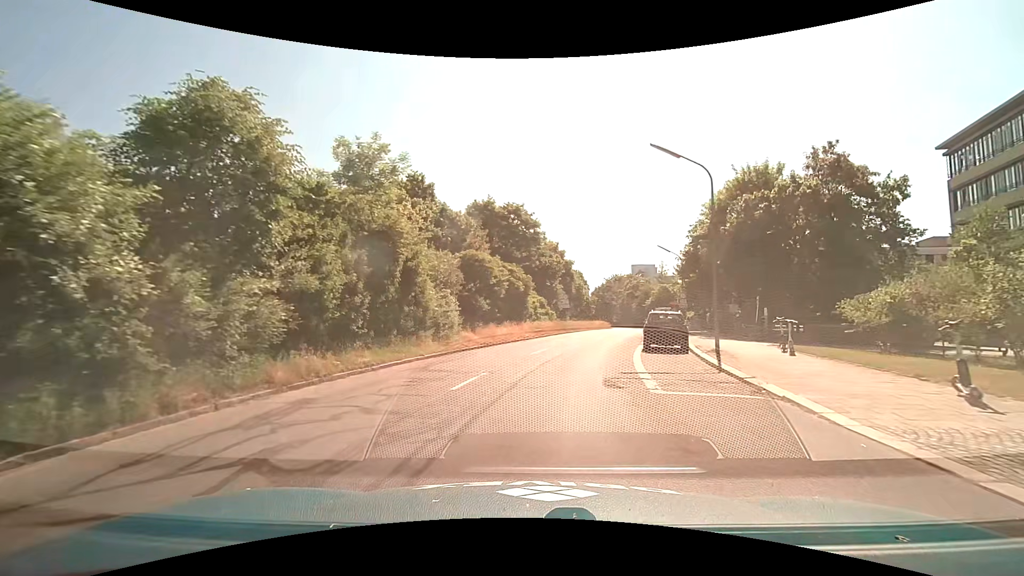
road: tertiary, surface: asphalt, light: Day
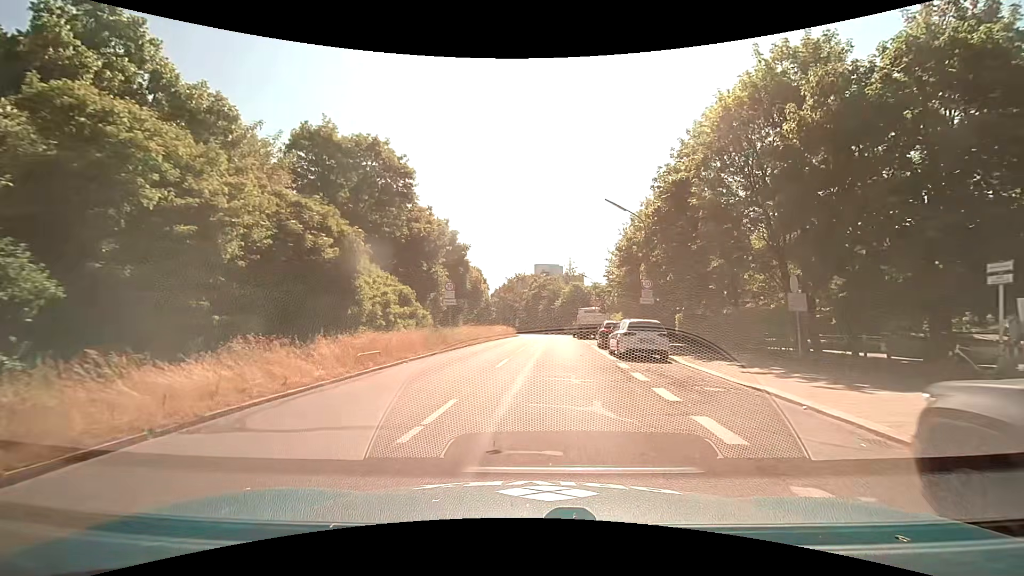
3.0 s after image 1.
(+2.2, +21.2) m; +12°
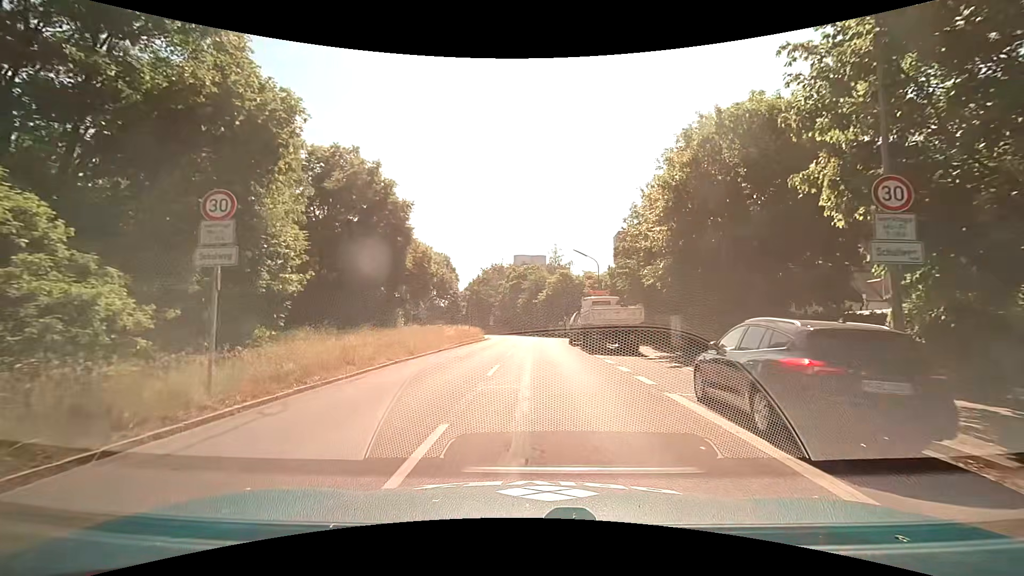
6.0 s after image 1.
(+0.4, +20.3) m; +2°
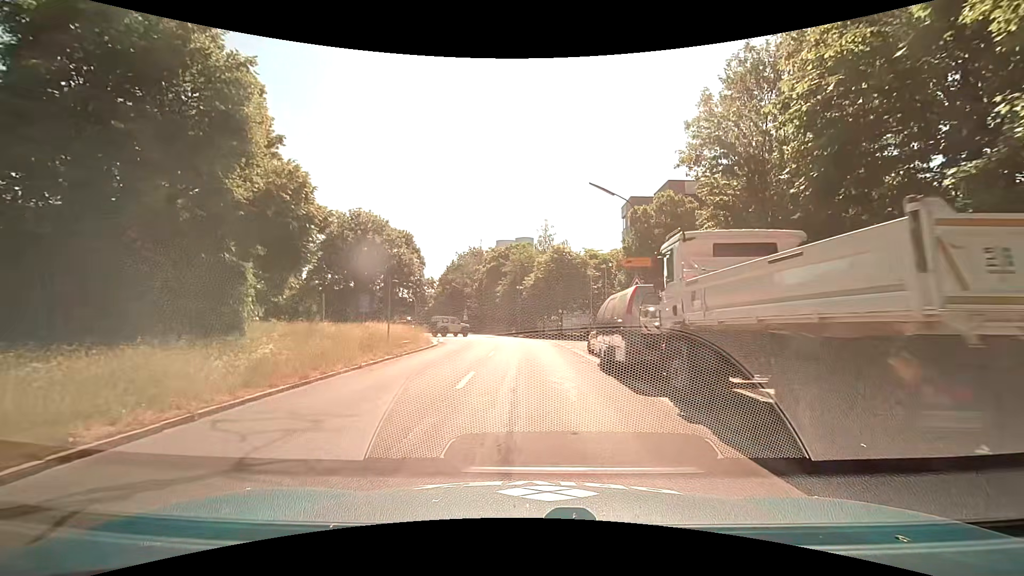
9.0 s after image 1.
(+0.4, +20.9) m; +2°
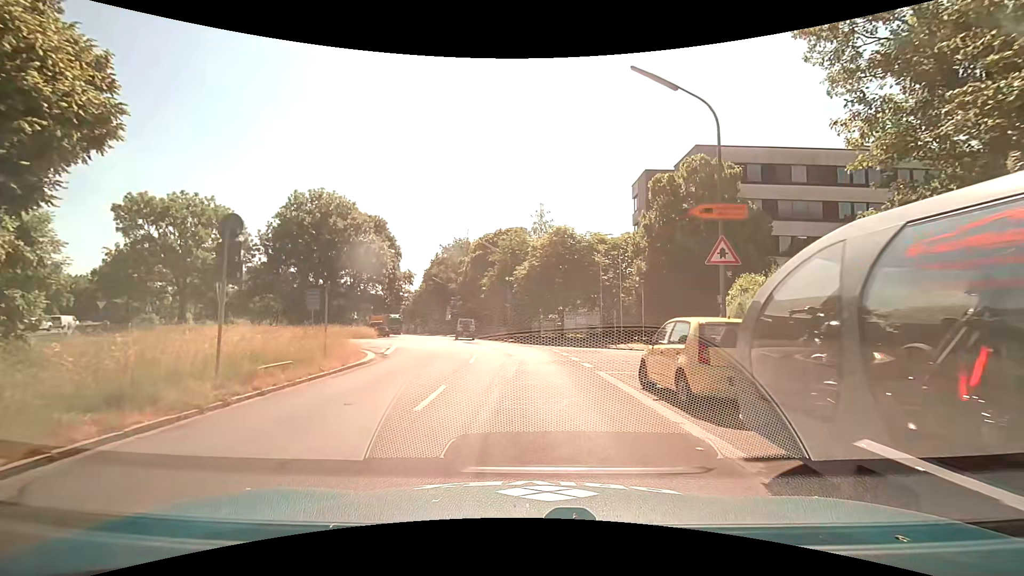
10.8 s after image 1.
(+0.1, +11.3) m; 0°
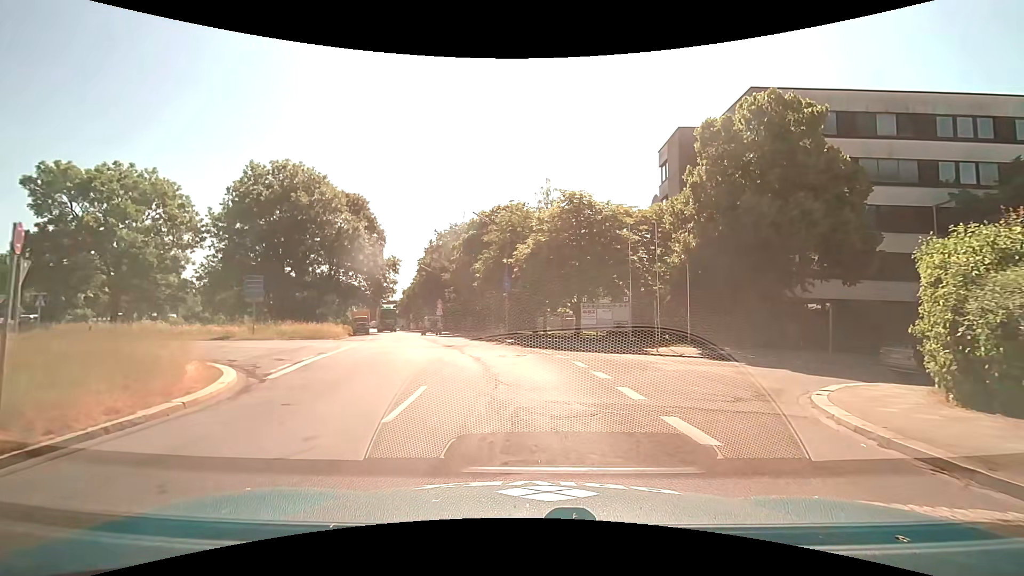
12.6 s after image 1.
(+0.1, +10.0) m; 0°
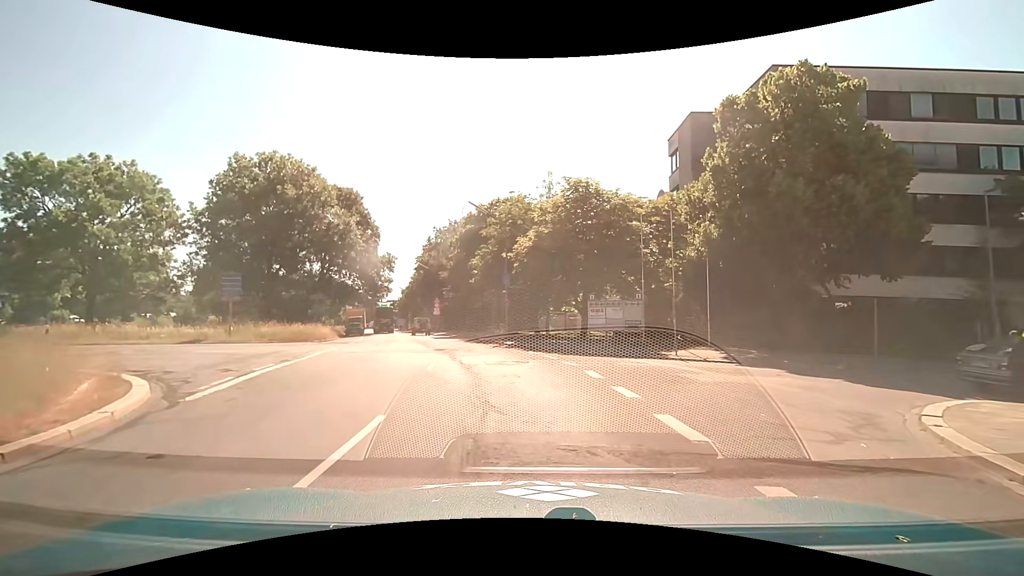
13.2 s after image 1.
(0.0, +2.8) m; 0°
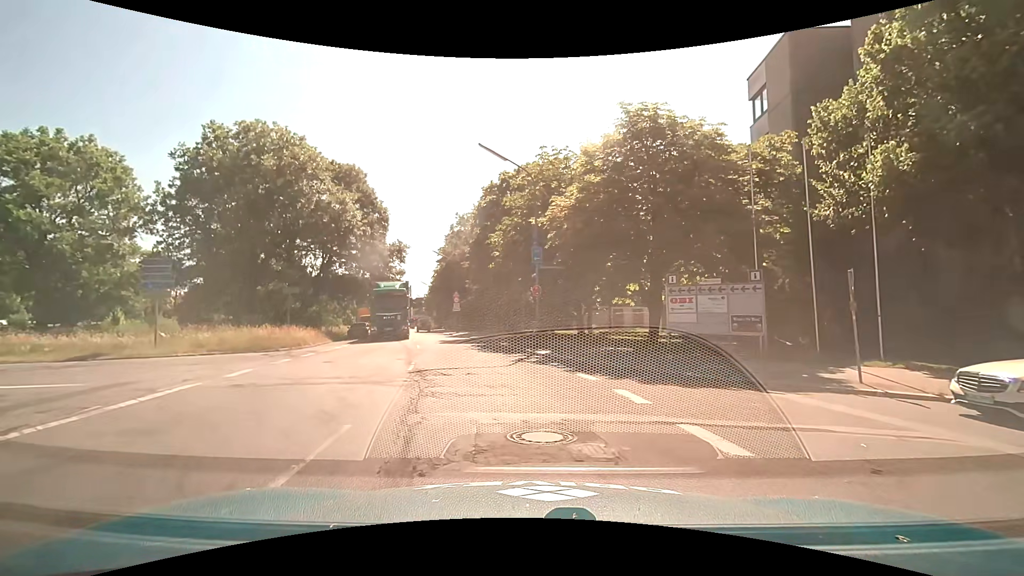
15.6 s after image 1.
(+0.1, +9.6) m; -3°
